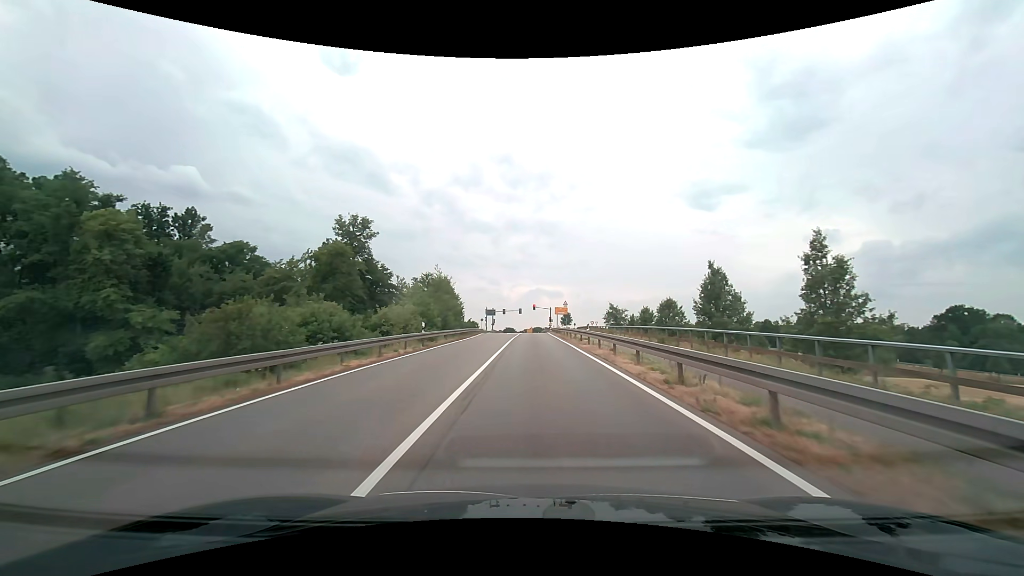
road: secondary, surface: asphalt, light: Day
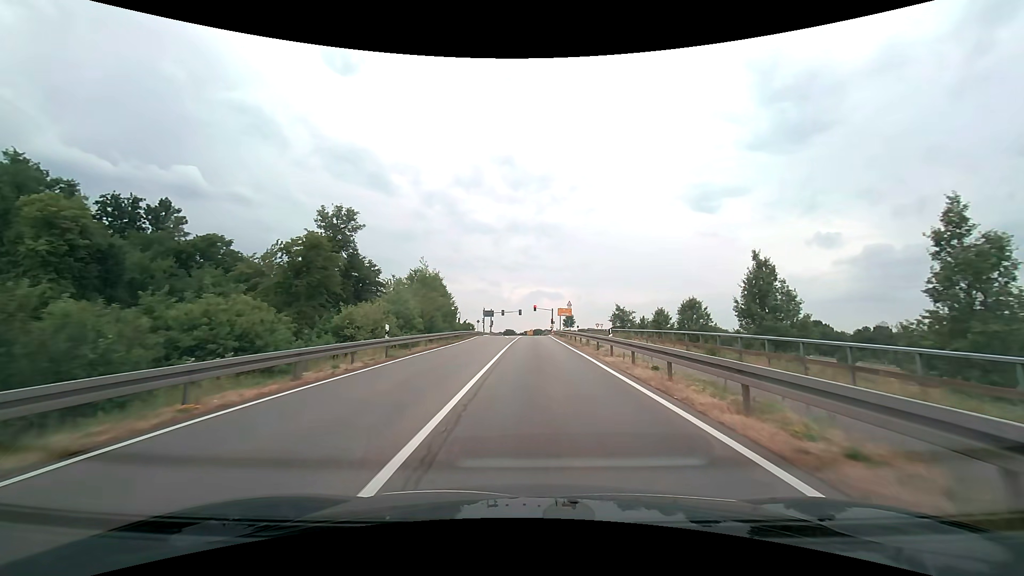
(0.0, +7.1) m; 0°
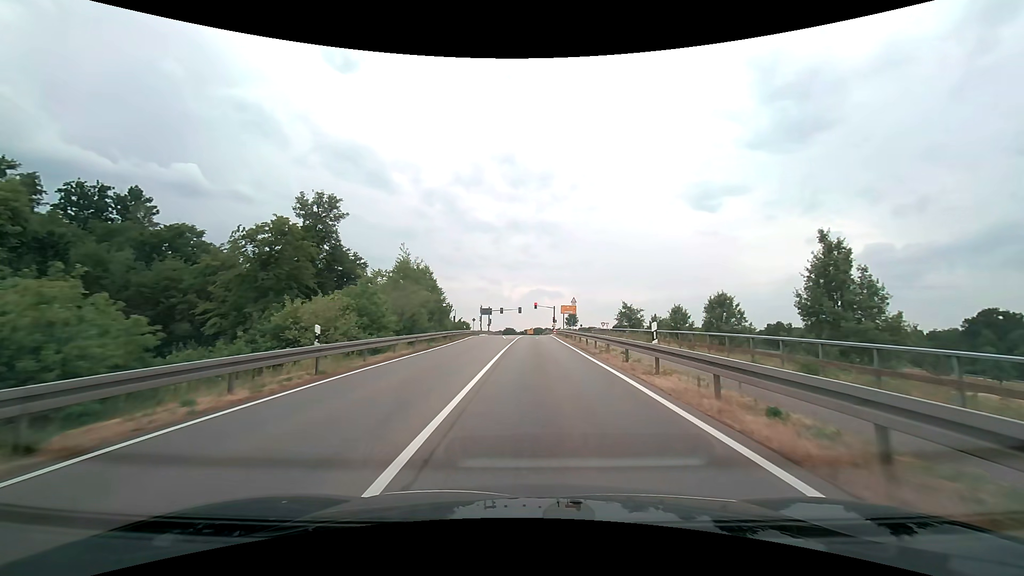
(0.0, +6.8) m; 0°
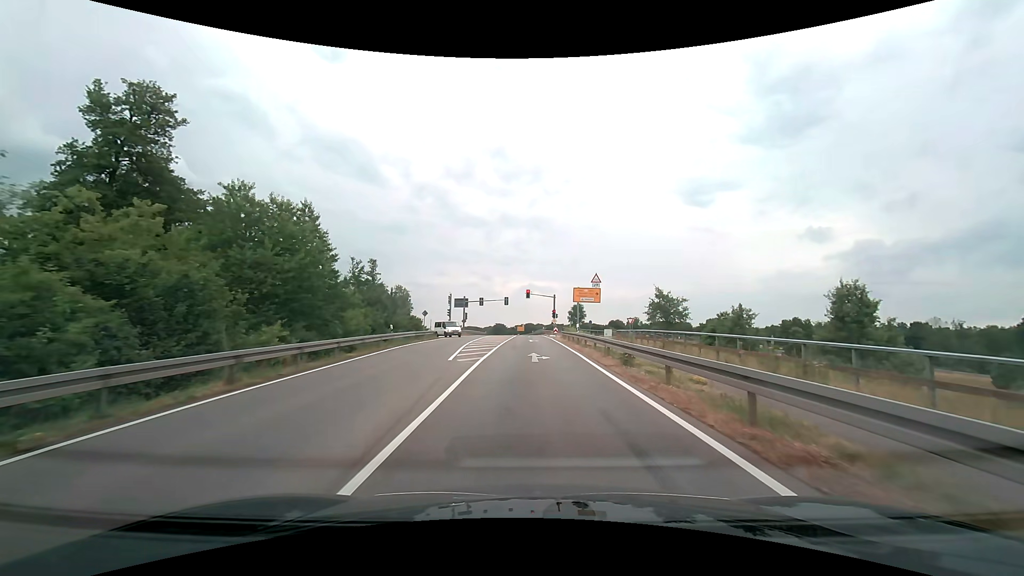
(+0.3, +29.8) m; +1°
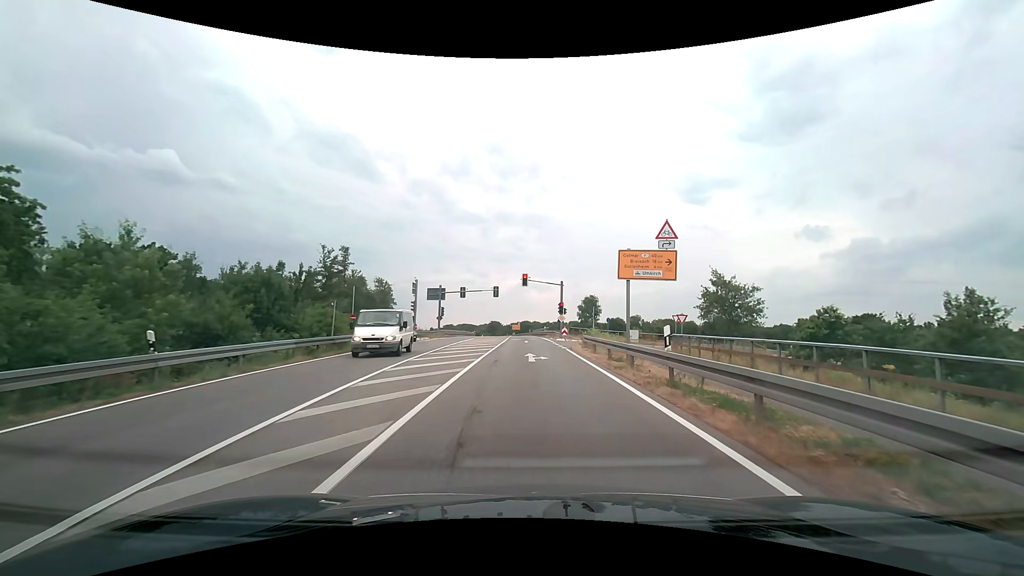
(0.0, +20.0) m; 0°
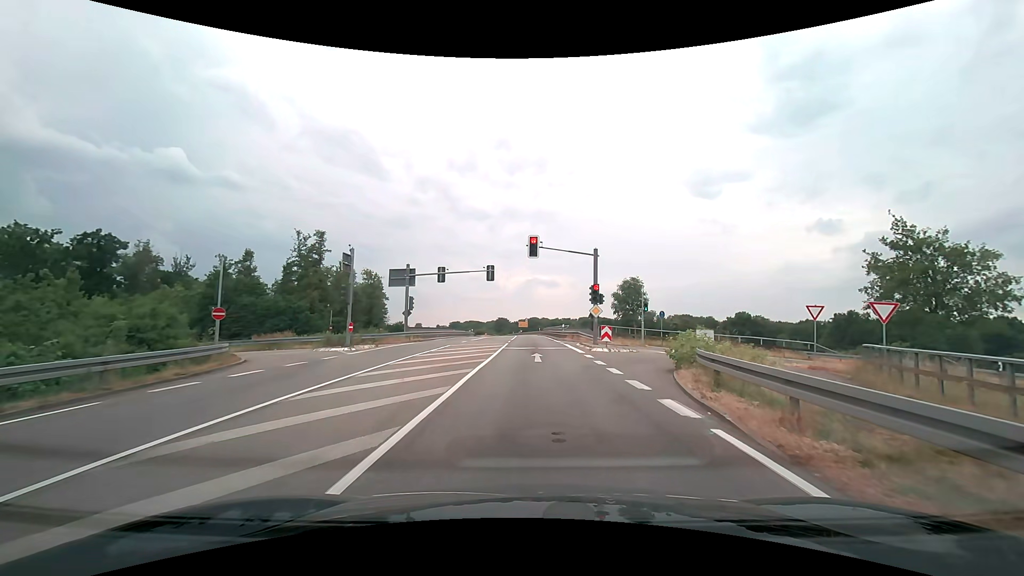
(0.0, +20.1) m; 0°
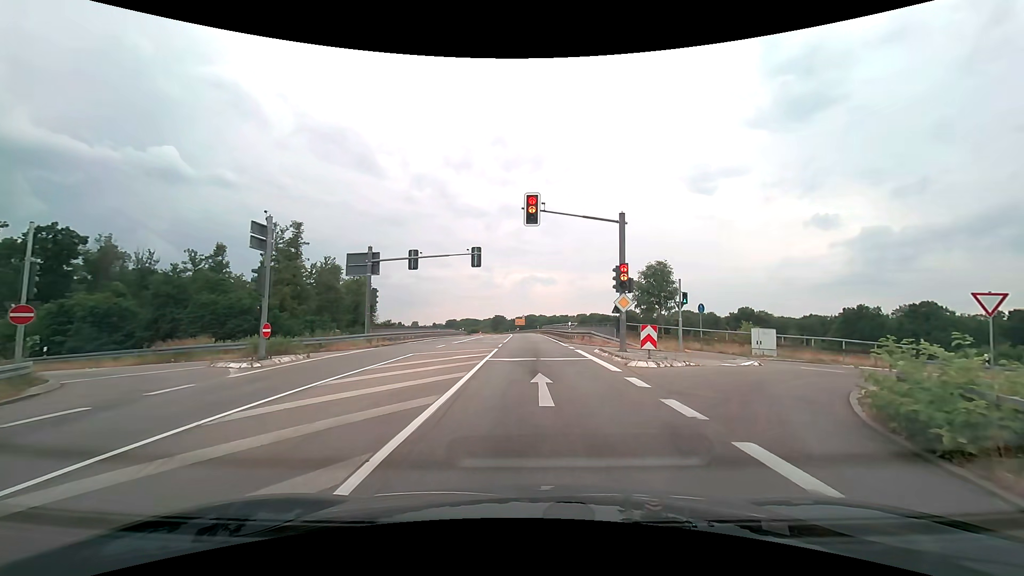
(0.0, +9.1) m; 0°
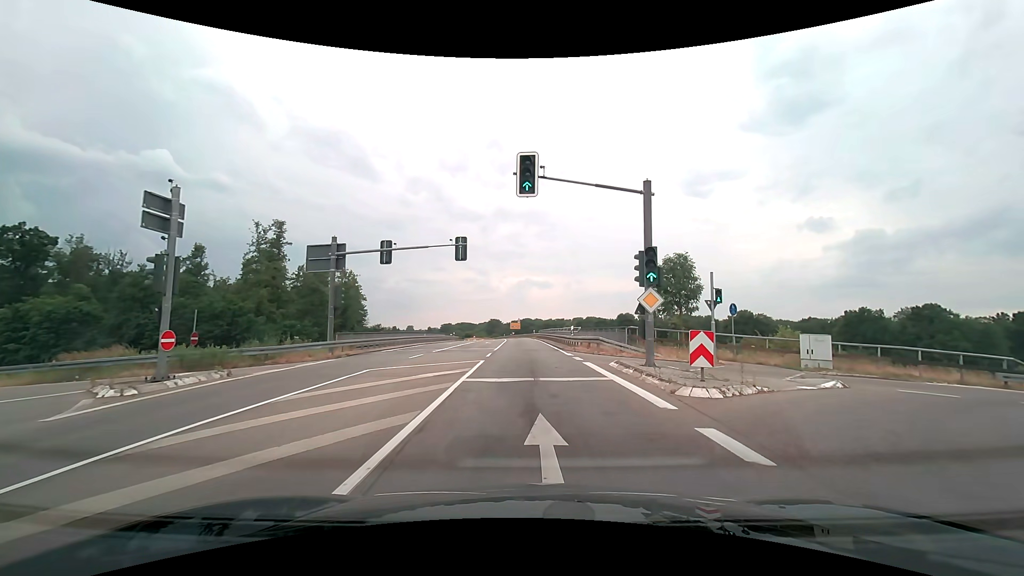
(+0.1, +5.3) m; +1°
(0, +10) (0, +20) (0, +30) (-1, +40) (-1, +50) (-1, +60) (-2, +70) (-3, +80) (-3, +90) (-5, +100) m
